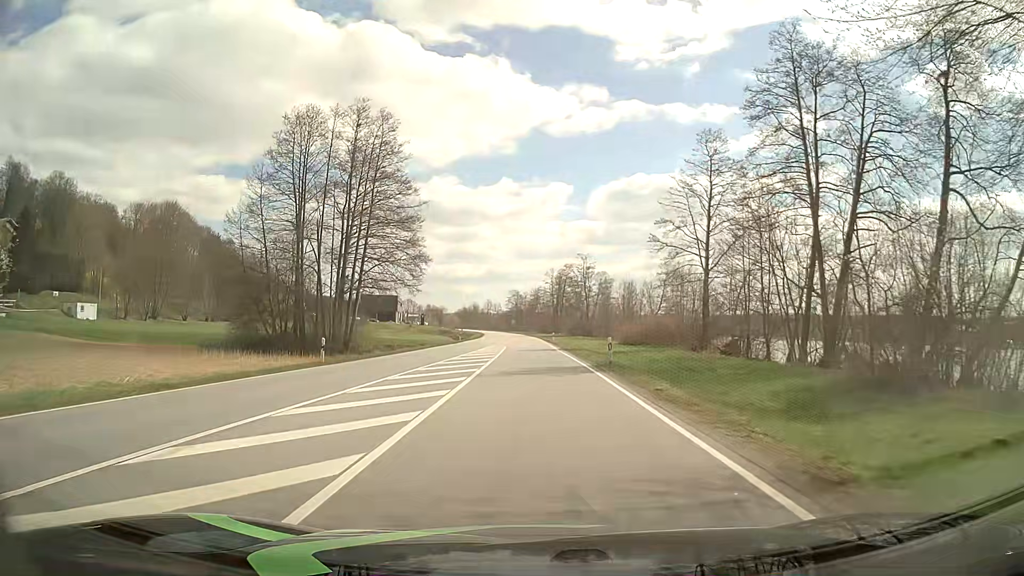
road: primary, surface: asphalt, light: Day
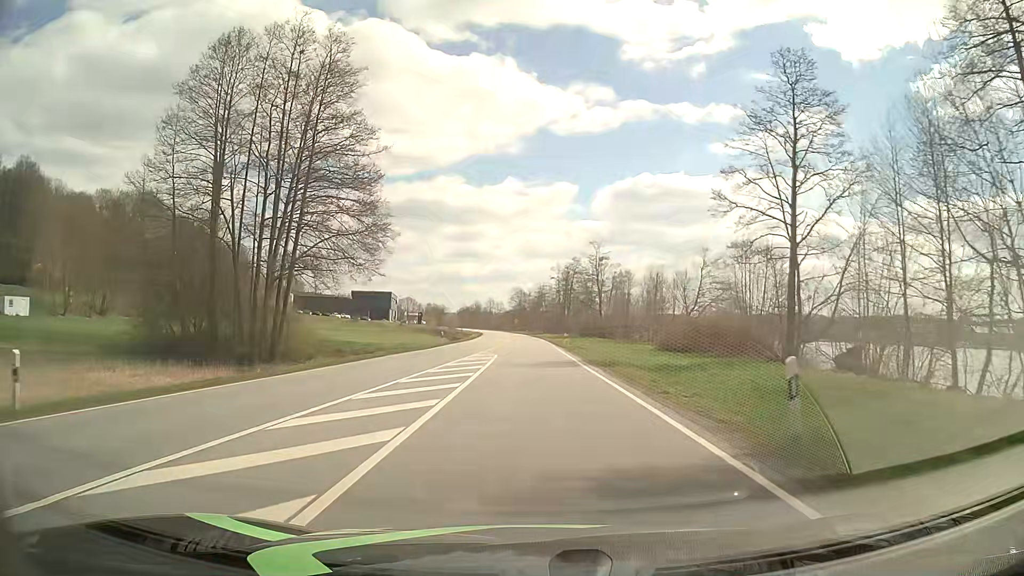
(+0.1, +17.8) m; 0°
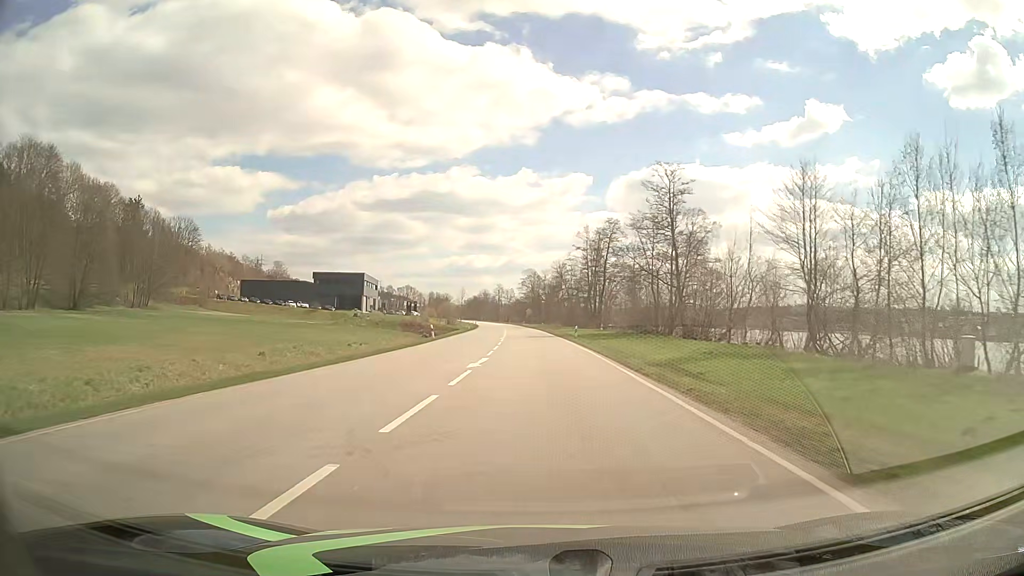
(-0.8, +52.4) m; -1°
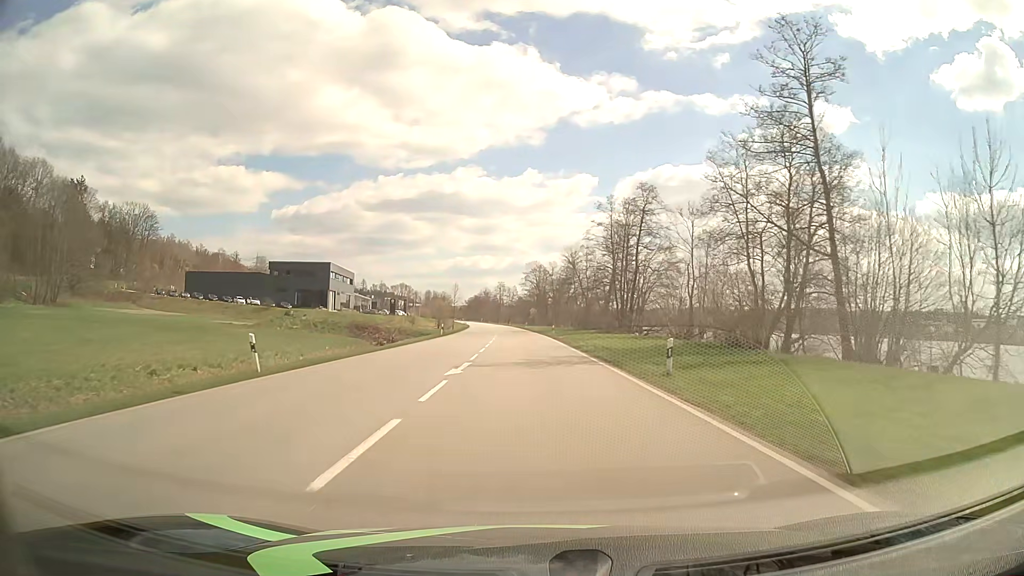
(-0.2, +32.2) m; -1°
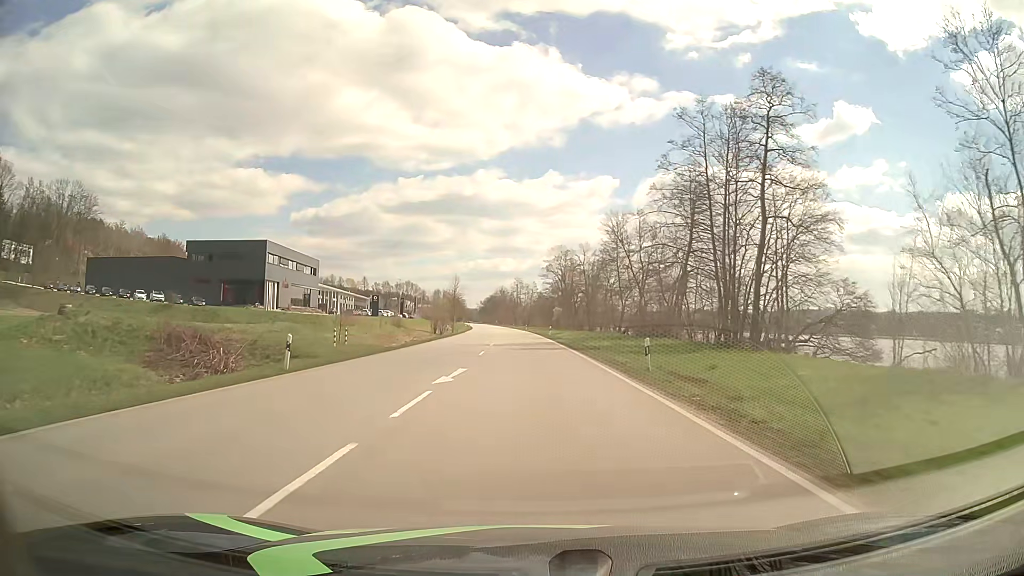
(-0.7, +42.9) m; -2°
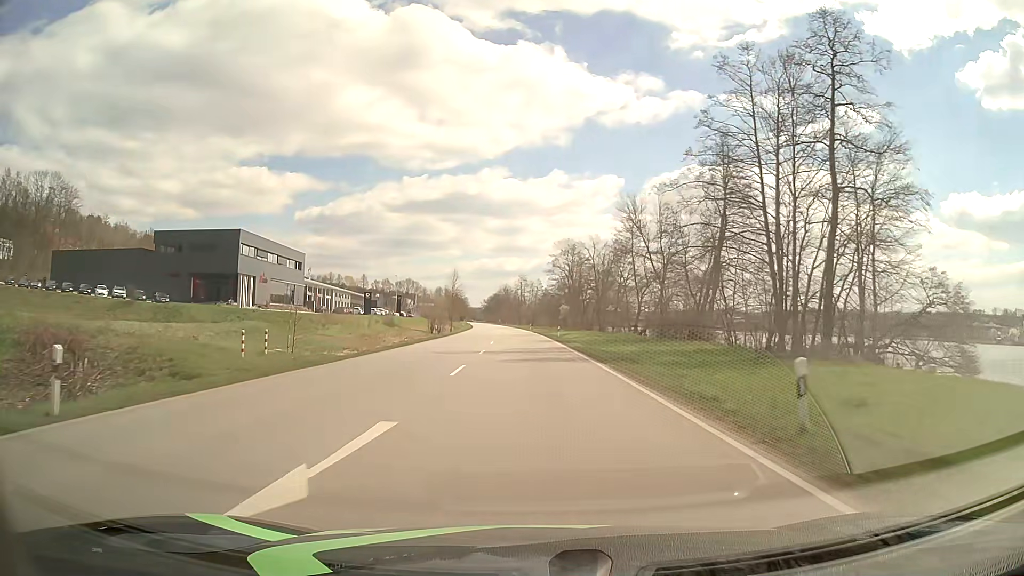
(0.0, +10.7) m; -1°
(0, +10) (0, +20) (0, +30) (0, +40) (-1, +50) (-1, +60) (-1, +70) (-2, +80) (-2, +90) (-3, +100) m
